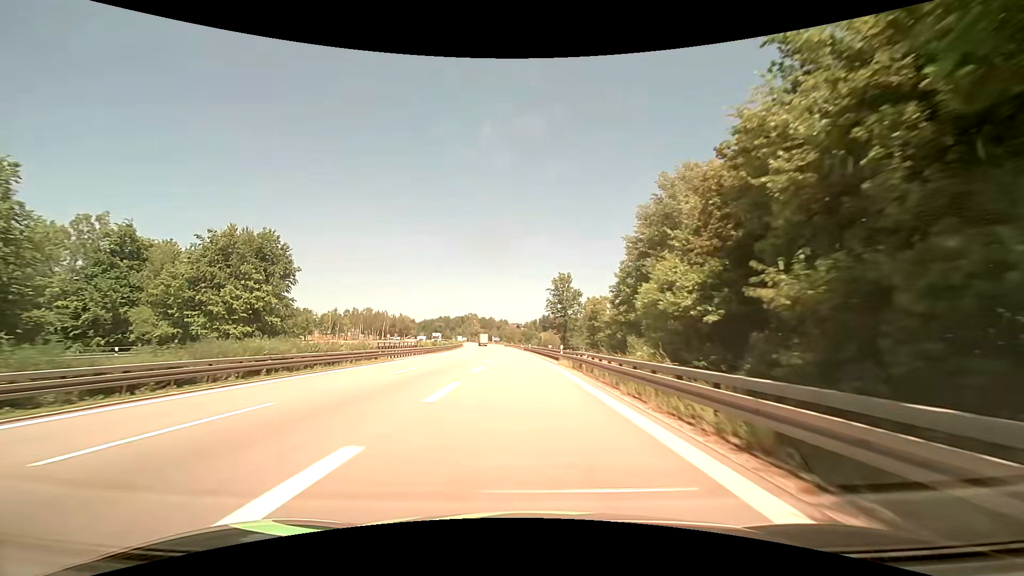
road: motorway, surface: asphalt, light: Day
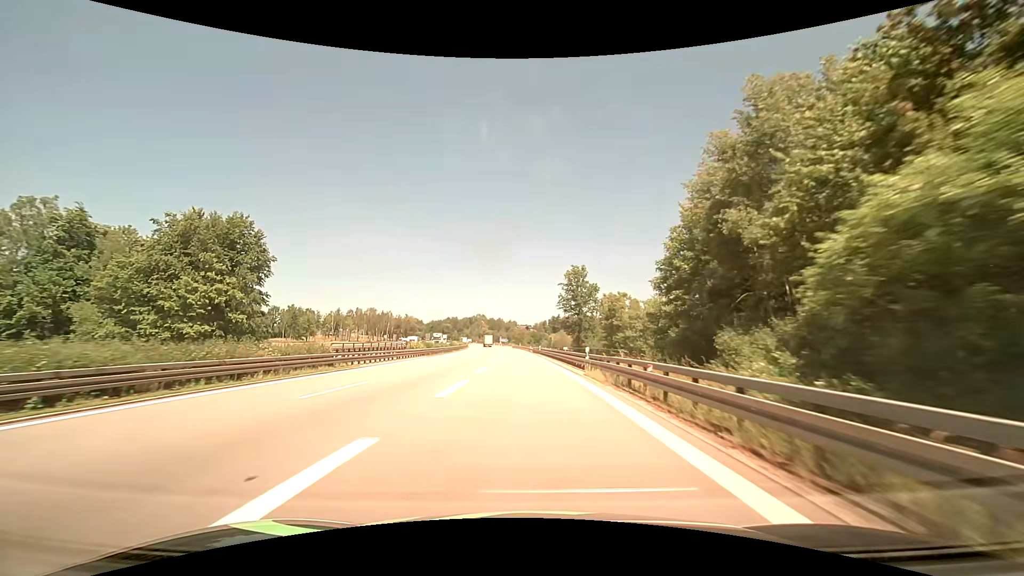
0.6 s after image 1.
(-0.1, +10.8) m; -1°
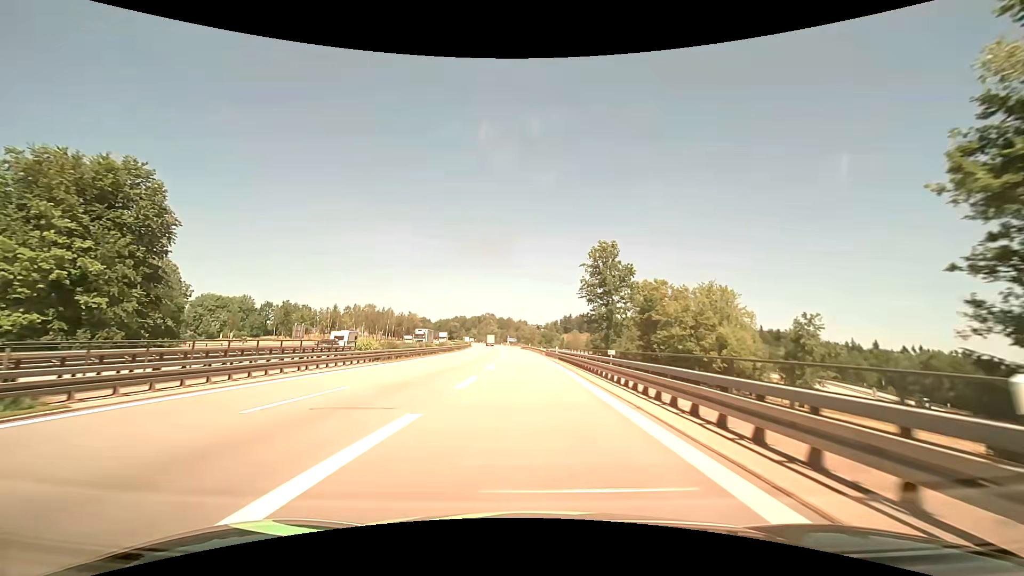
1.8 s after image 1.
(-0.1, +21.2) m; -1°
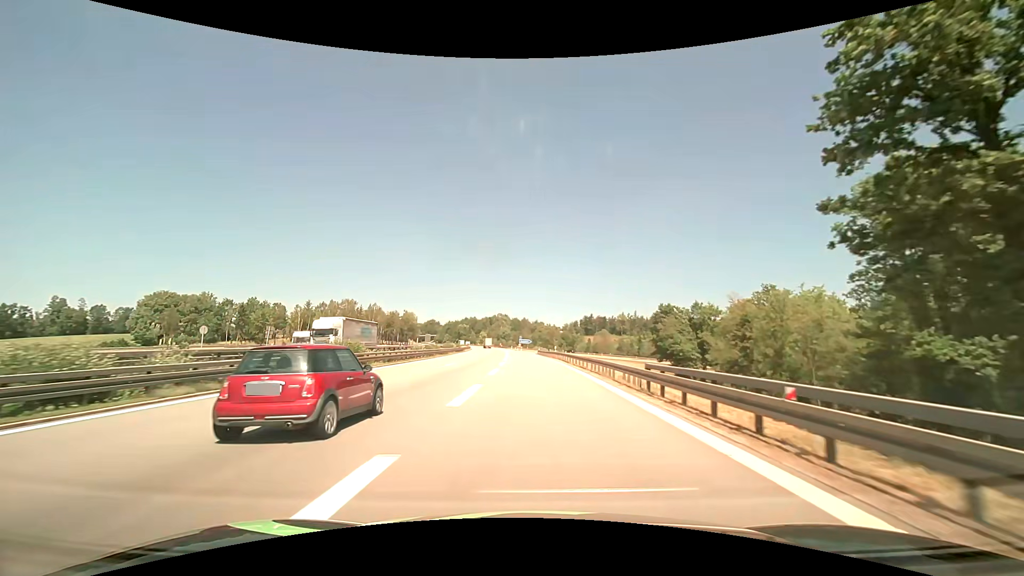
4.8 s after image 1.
(-1.4, +52.1) m; -2°
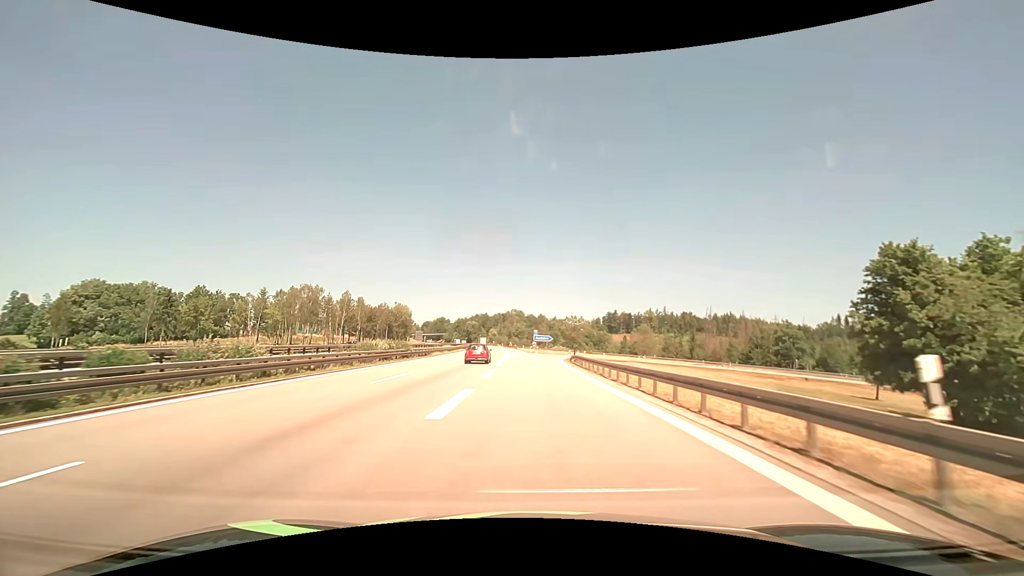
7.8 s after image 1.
(-0.7, +49.8) m; -2°
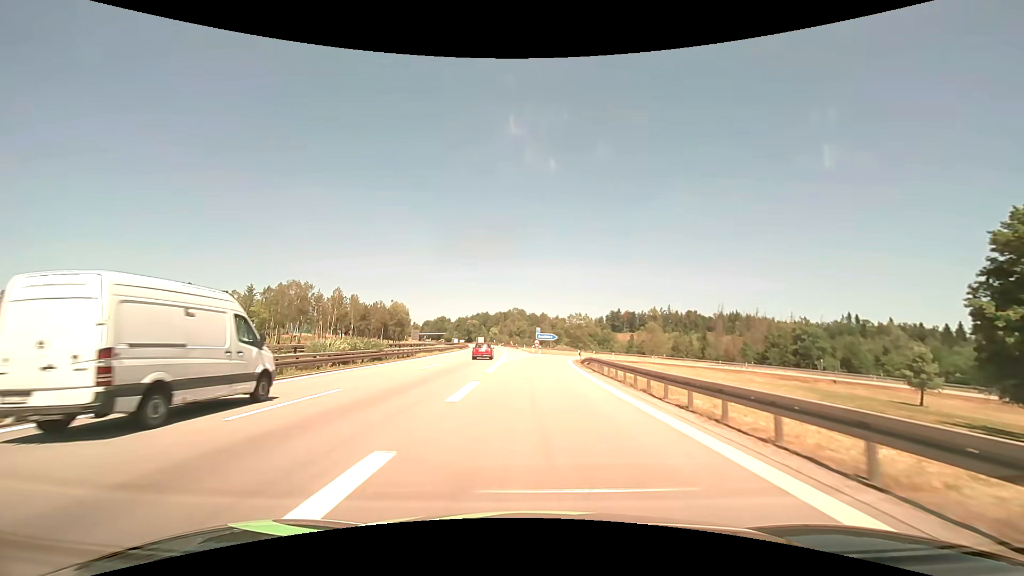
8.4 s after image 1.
(0.0, +9.0) m; 0°
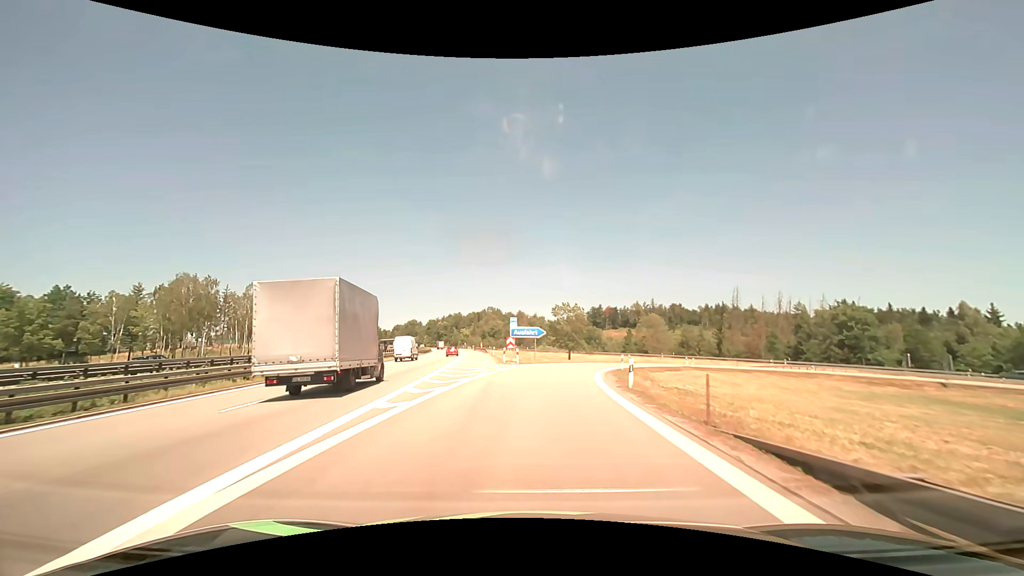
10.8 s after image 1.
(+0.5, +32.9) m; +2°
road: motorway_link
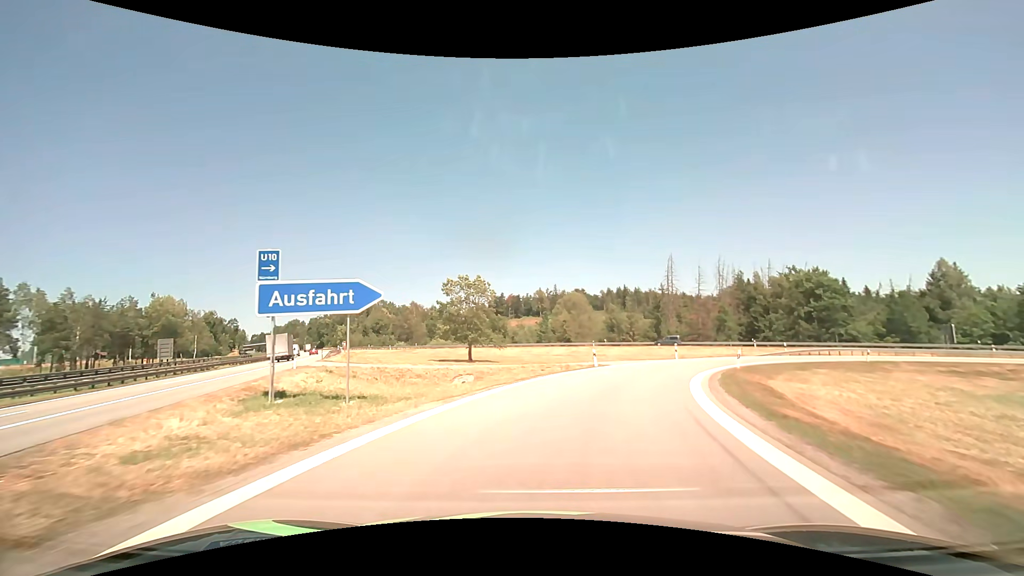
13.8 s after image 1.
(+2.3, +33.9) m; +11°
(+1, +10) (+3, +20) (+7, +29) (+13, +37) (+20, +44) (+28, +49) (+38, +52) (+48, +53) (+58, +51) (+67, +48) m
